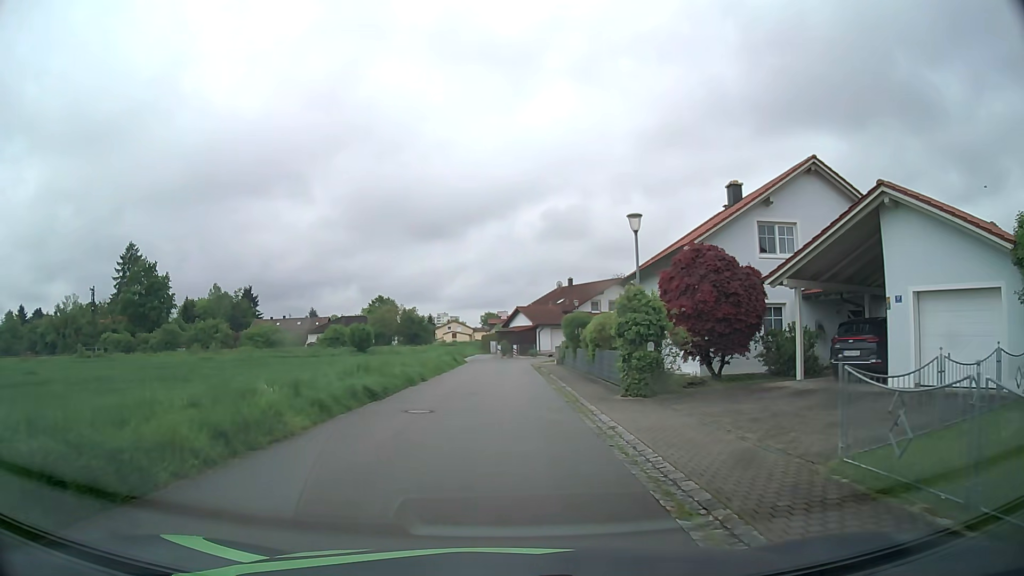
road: residential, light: Day
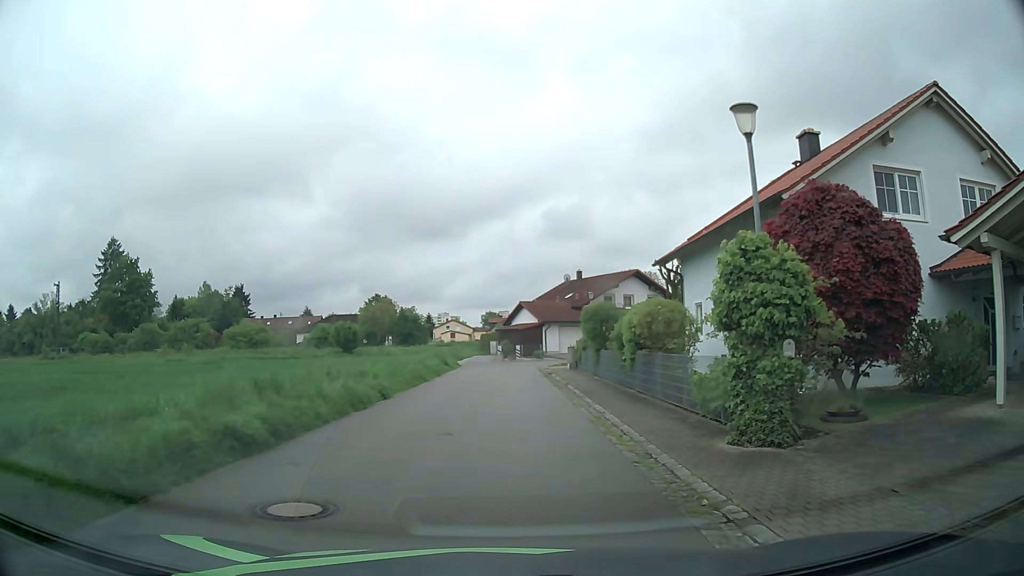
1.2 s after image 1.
(0.0, +8.2) m; 0°
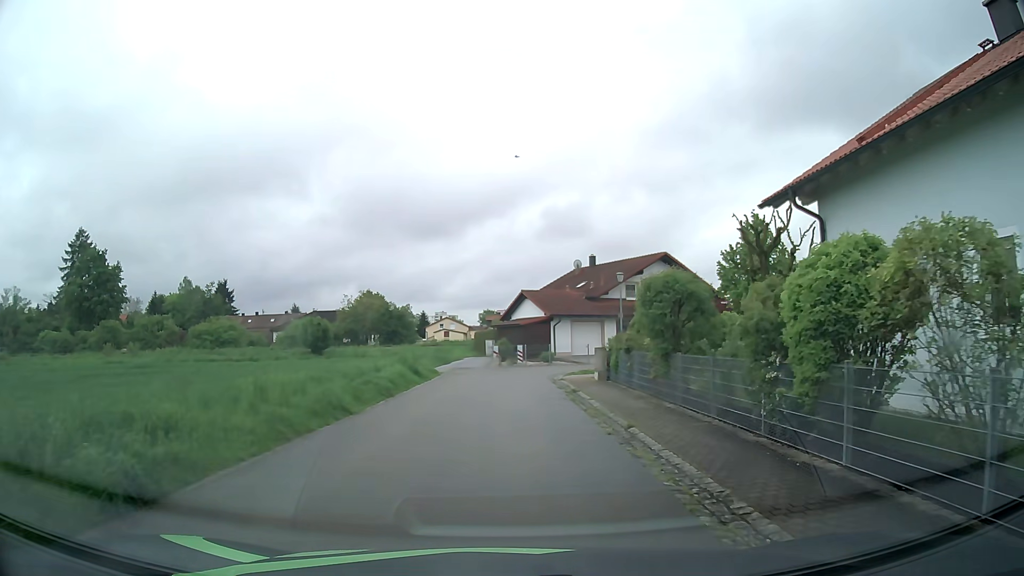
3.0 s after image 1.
(+0.1, +11.7) m; 0°
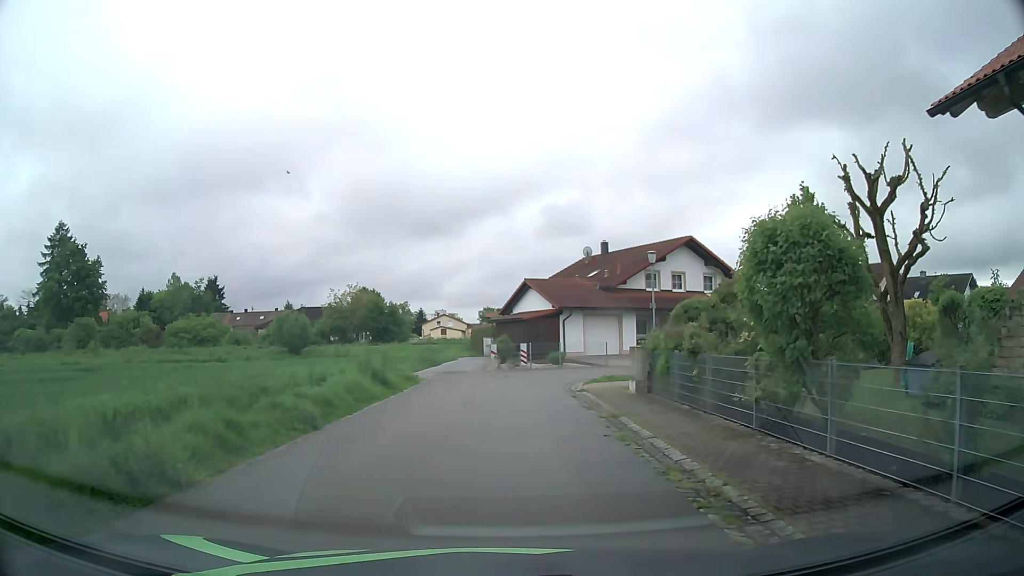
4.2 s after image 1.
(+0.1, +7.0) m; +1°
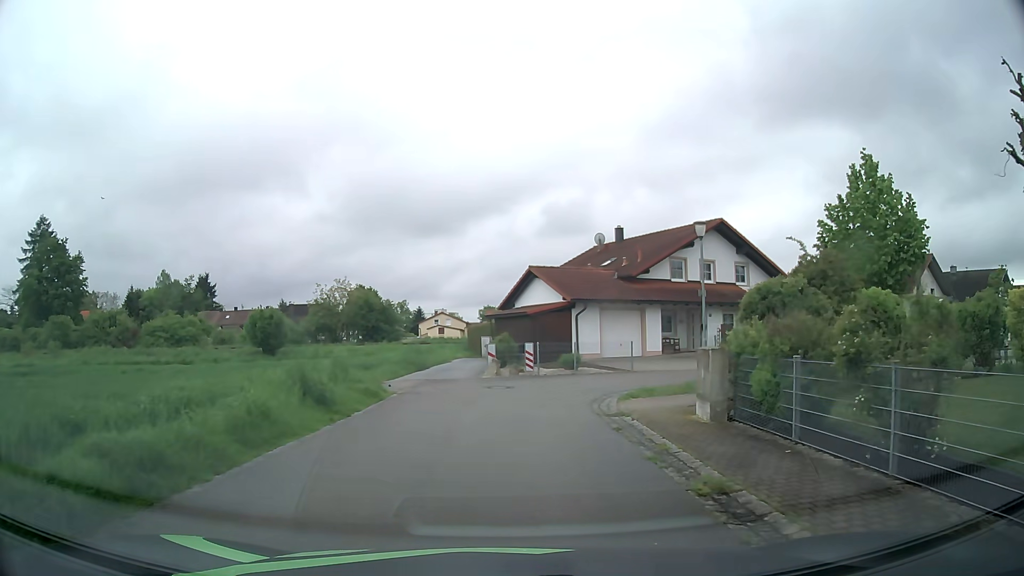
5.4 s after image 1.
(-0.1, +6.3) m; -1°
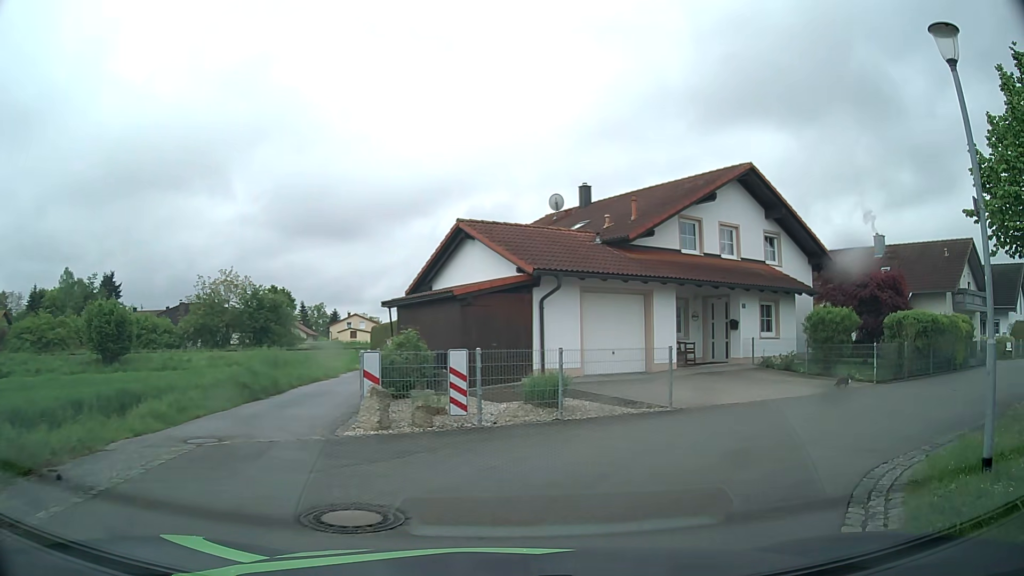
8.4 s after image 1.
(+0.2, +13.6) m; +7°
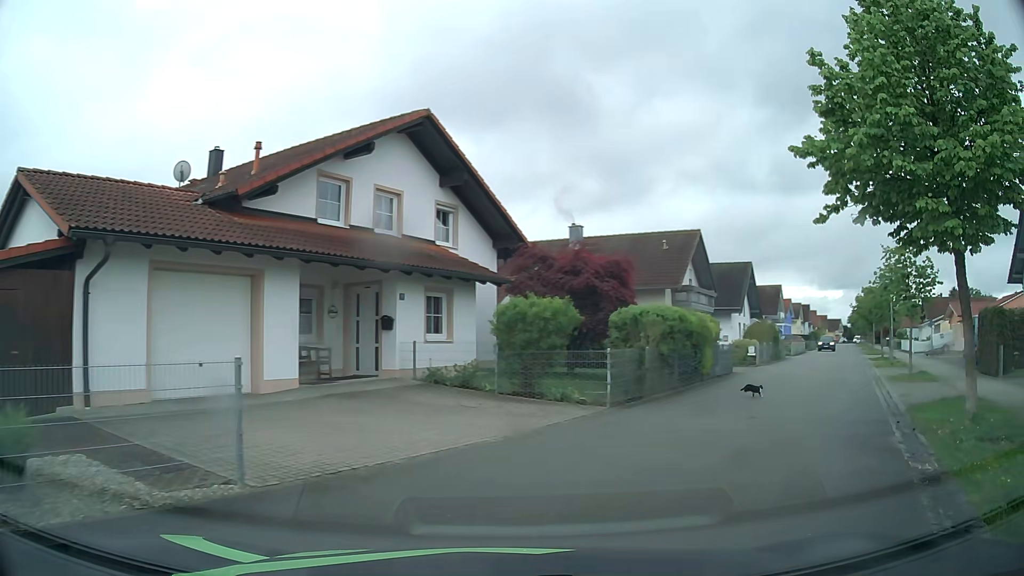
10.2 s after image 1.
(+1.4, +6.6) m; +27°
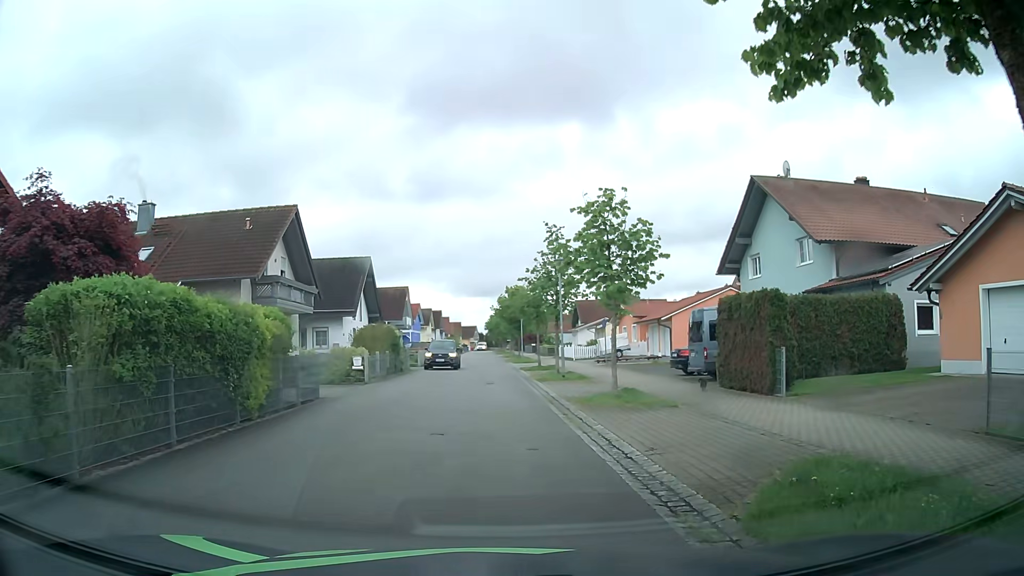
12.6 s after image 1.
(+3.2, +8.7) m; +33°
